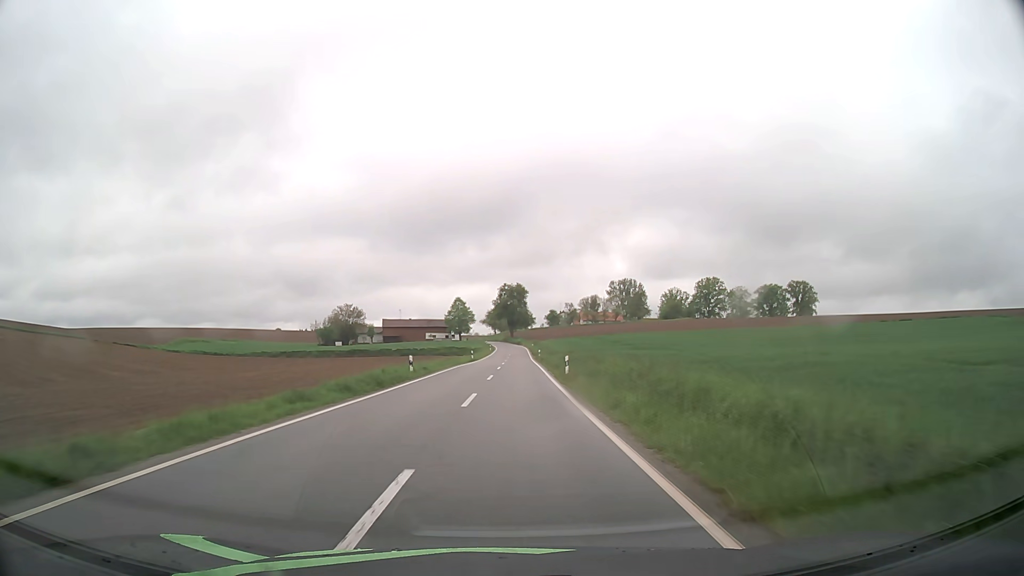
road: tertiary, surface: asphalt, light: Day
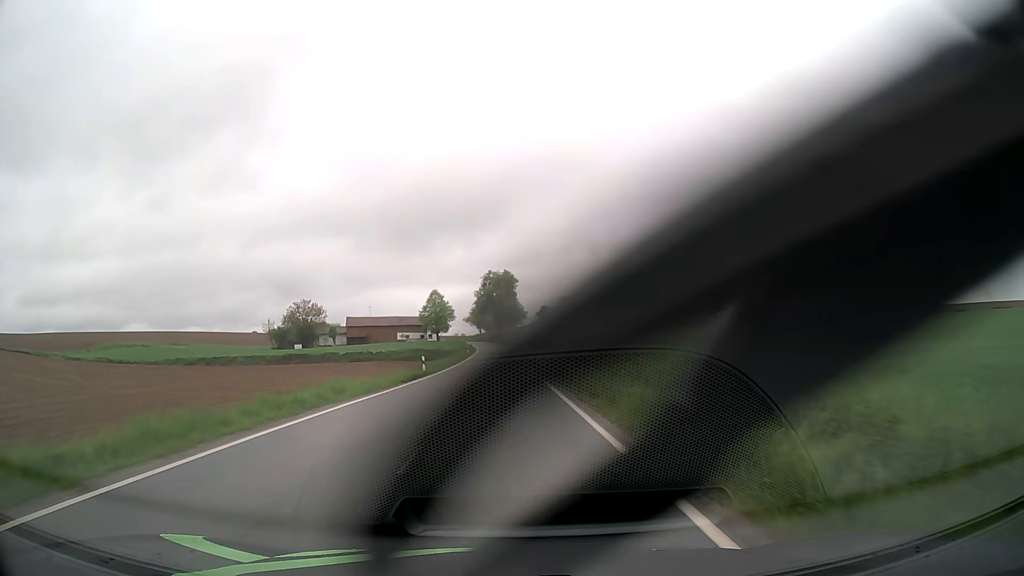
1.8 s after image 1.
(+0.5, +32.0) m; +1°
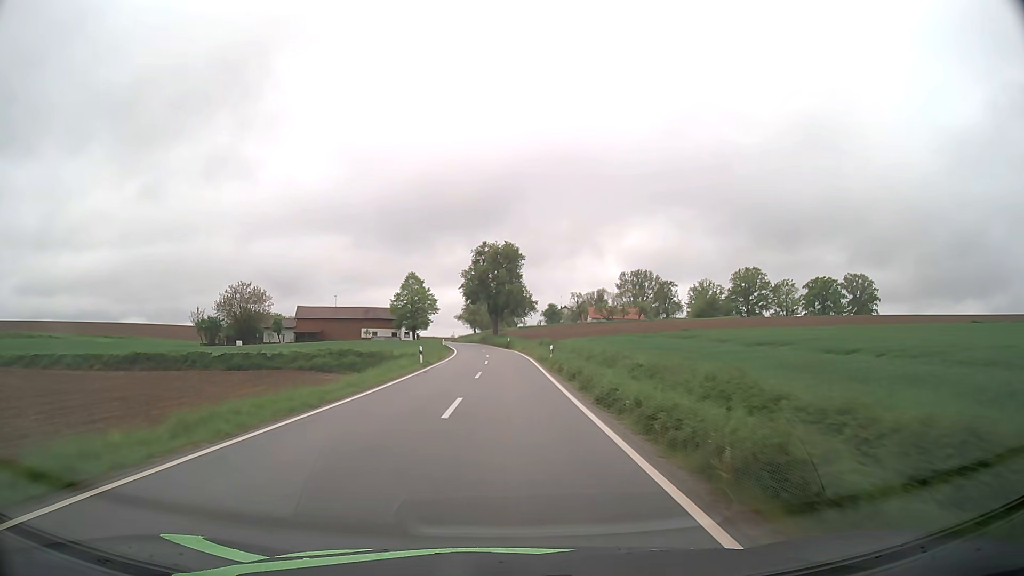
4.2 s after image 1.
(0.0, +42.9) m; 0°
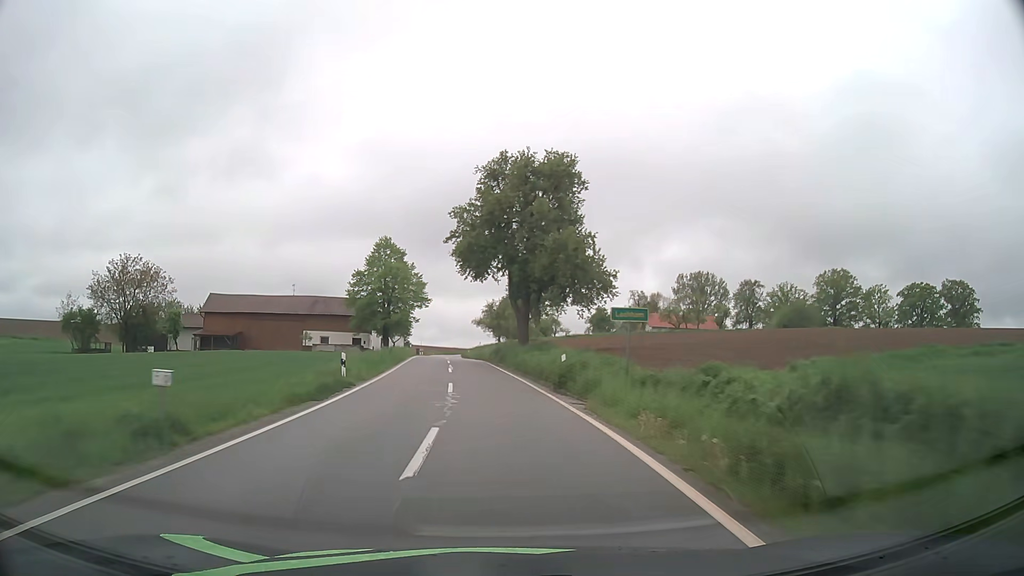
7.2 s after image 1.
(-0.5, +53.3) m; -2°
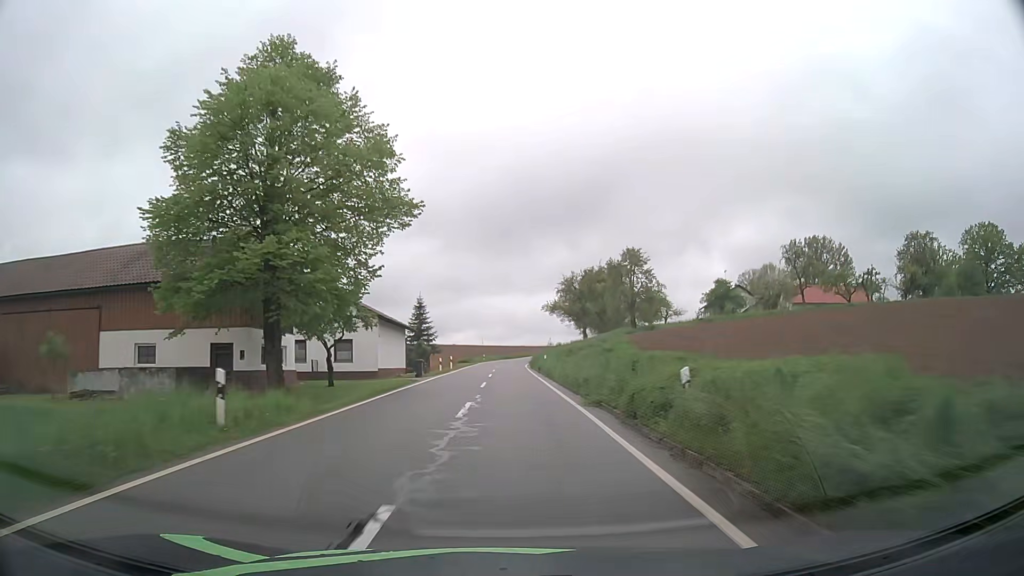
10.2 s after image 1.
(-3.7, +53.1) m; -6°
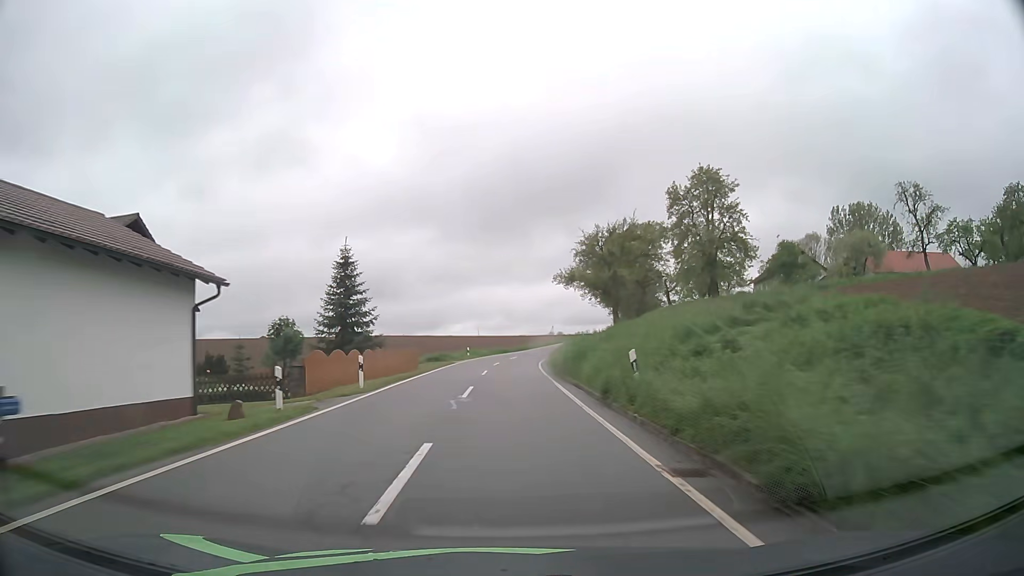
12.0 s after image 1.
(0.0, +32.3) m; 0°
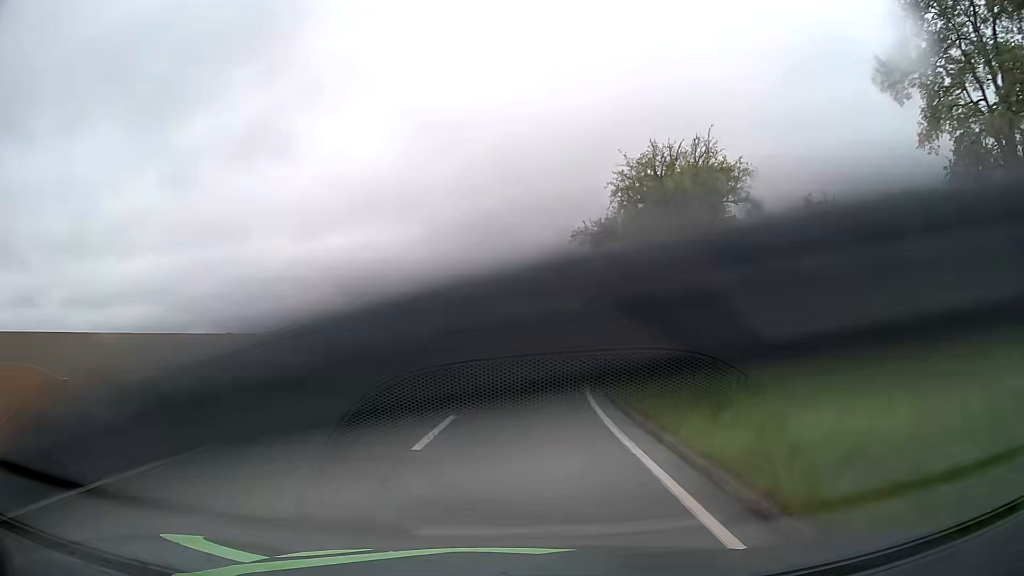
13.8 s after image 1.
(+0.1, +32.5) m; +1°
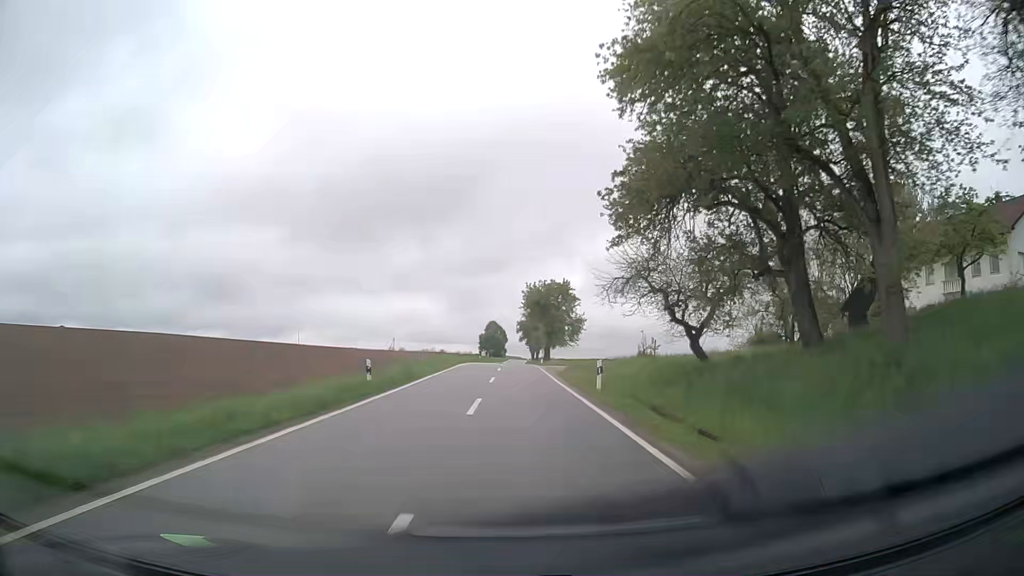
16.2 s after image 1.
(+4.1, +42.6) m; +12°
(0, +10) (0, +20) (0, +30) (+1, +40) (+1, +50) (+1, +60) (+1, +70) (+2, +80) (+2, +90) (+2, +100) m
